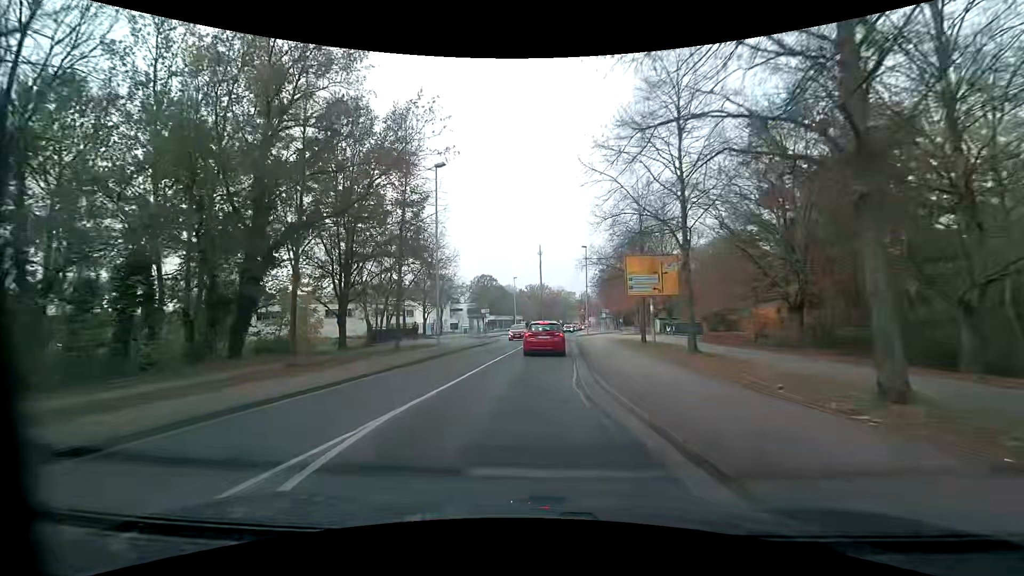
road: residential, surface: asphalt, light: Day
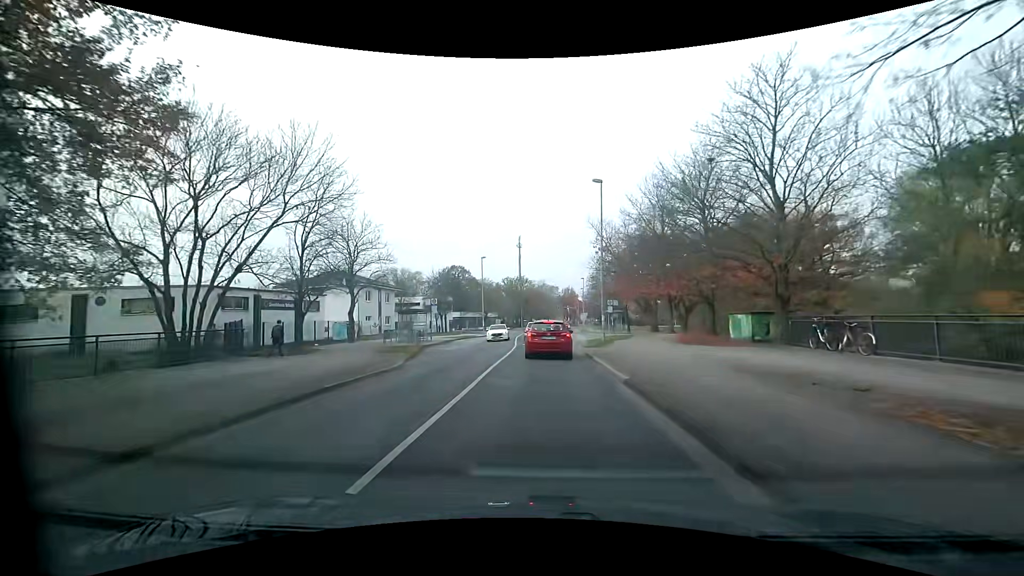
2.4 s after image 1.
(+0.2, +25.2) m; +3°
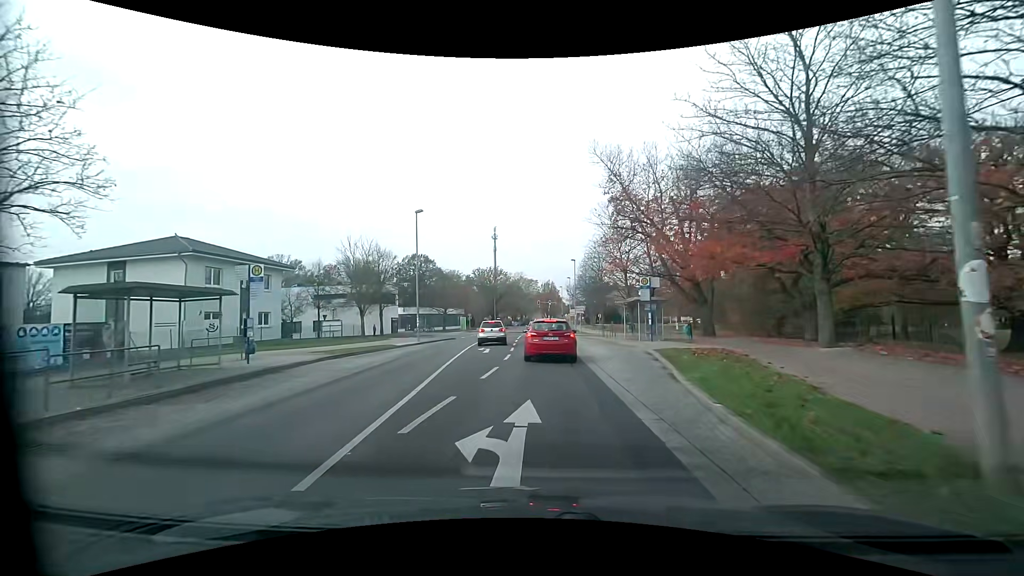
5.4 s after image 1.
(+0.1, +25.5) m; +3°
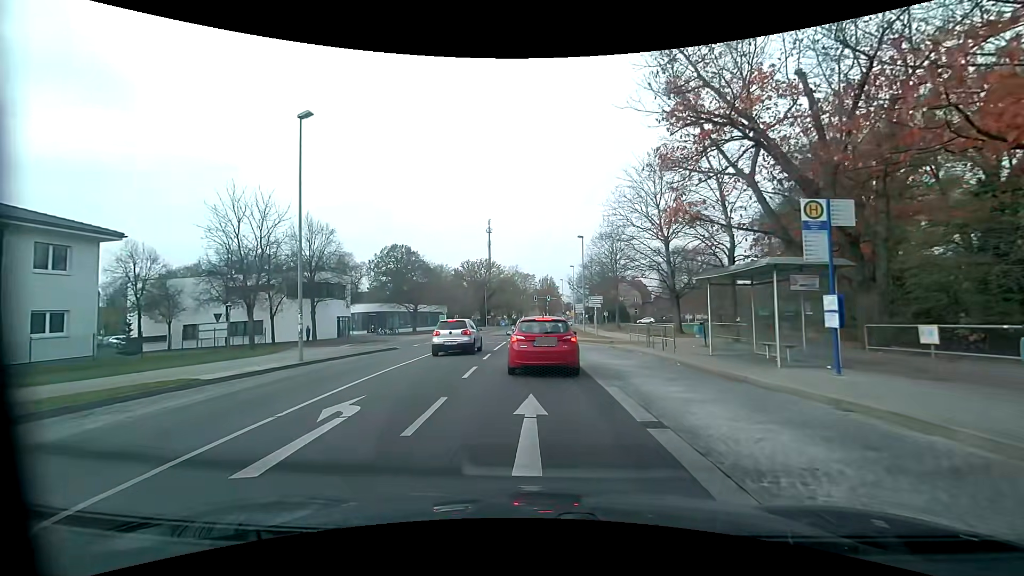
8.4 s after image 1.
(+0.1, +17.6) m; -1°
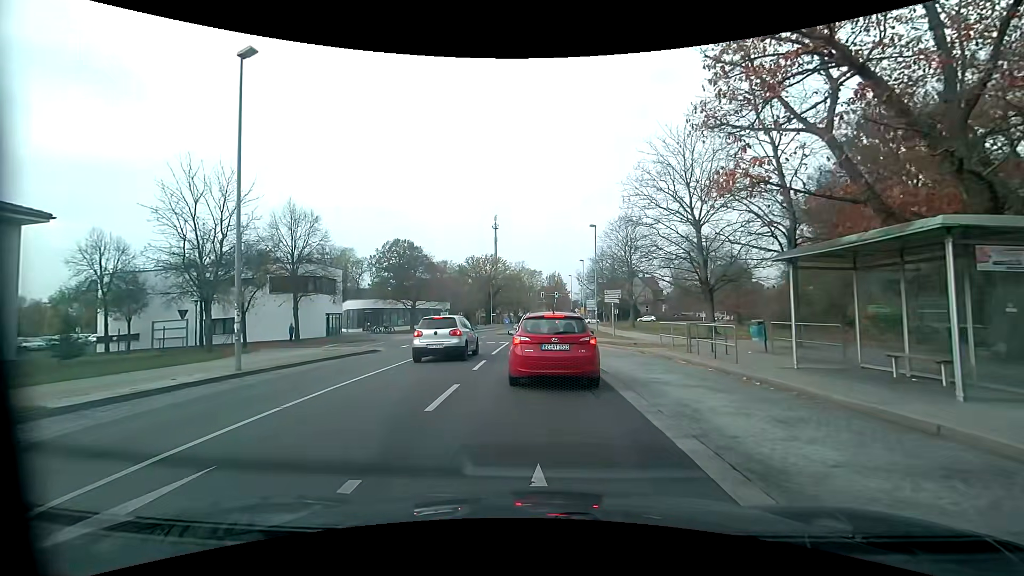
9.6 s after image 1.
(0.0, +4.6) m; +2°
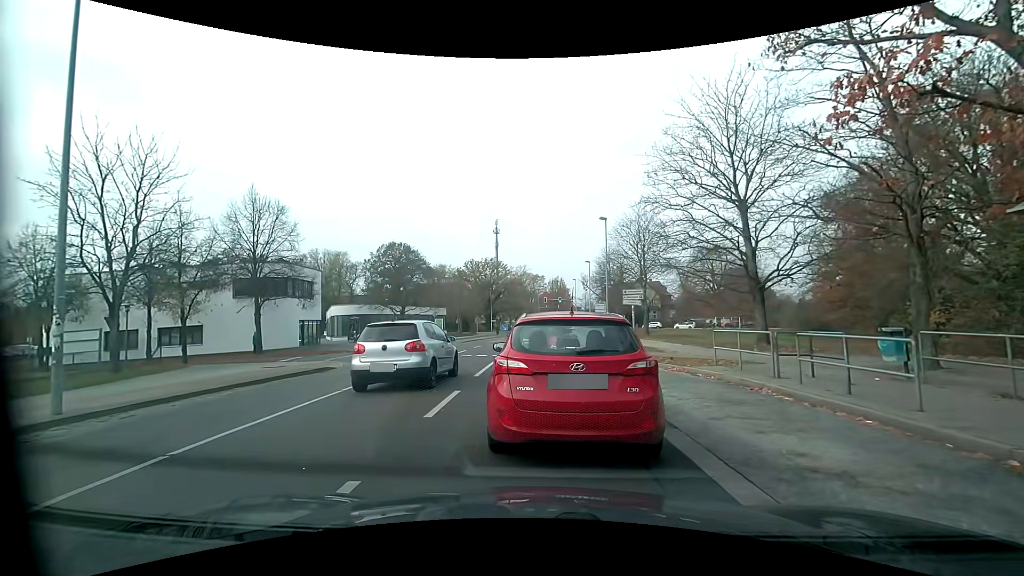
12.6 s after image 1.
(-0.1, +5.5) m; -2°
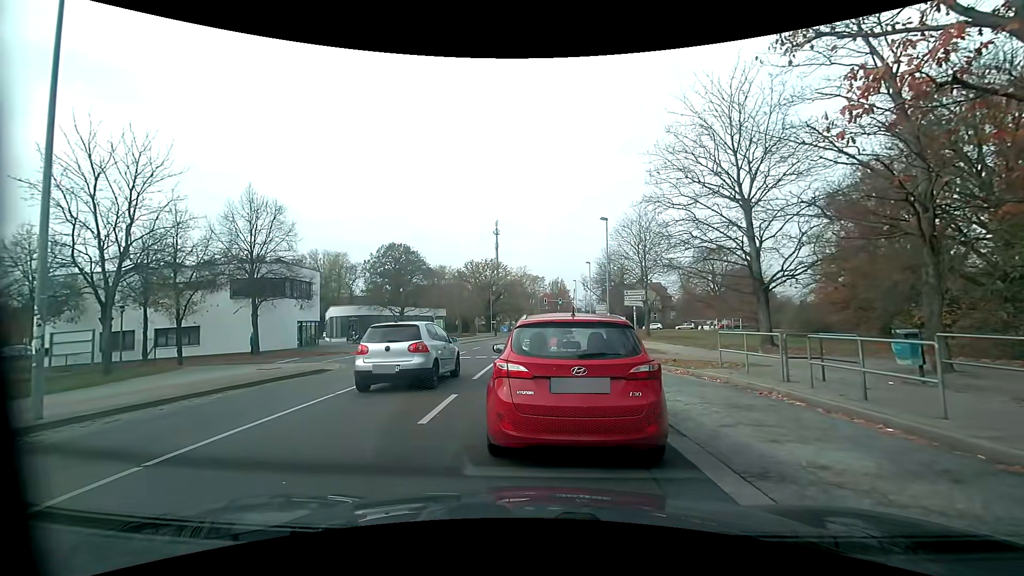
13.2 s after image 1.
(0.0, +0.4) m; 0°
